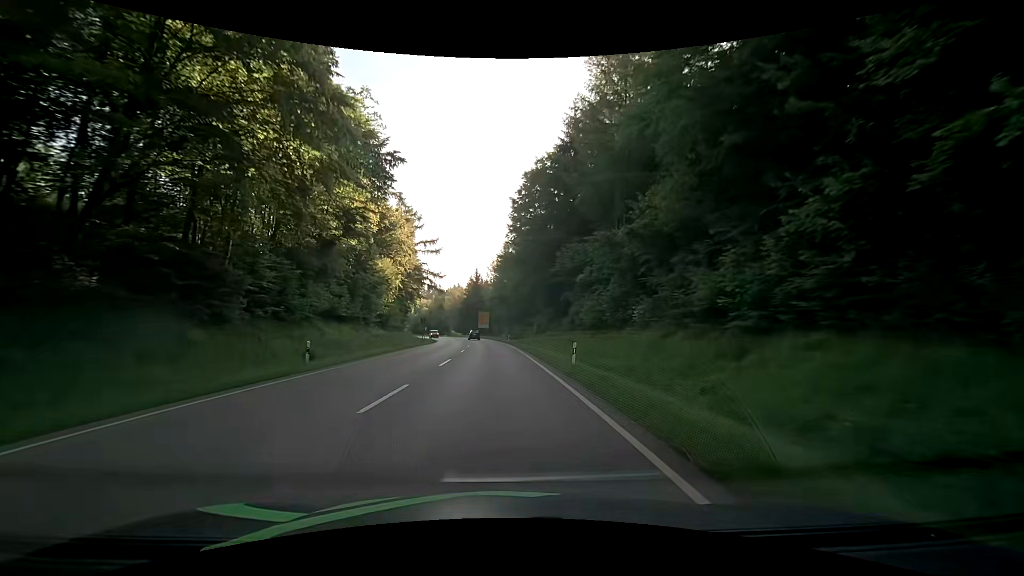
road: secondary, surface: asphalt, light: Day
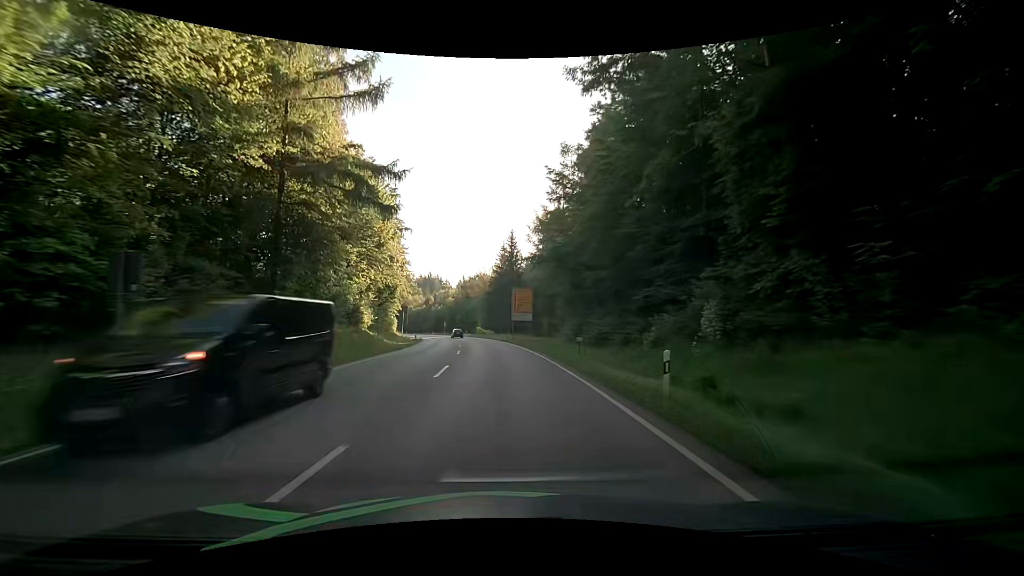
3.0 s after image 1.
(-2.7, +54.0) m; -5°
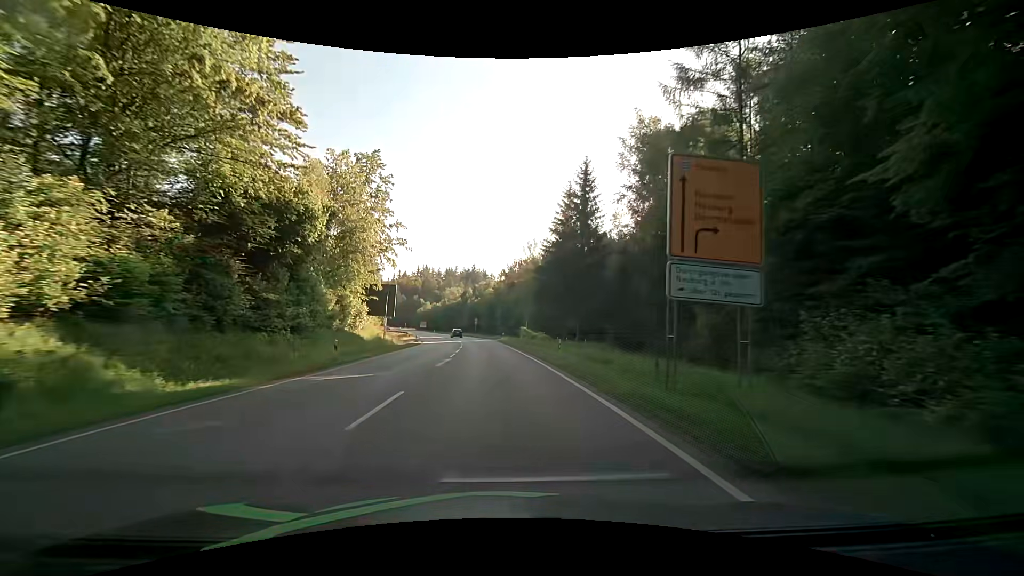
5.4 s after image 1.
(-2.1, +43.2) m; -6°
(0, +10) (0, +20) (-1, +30) (-1, +40) (-2, +50) (-3, +60) (-5, +70) (-6, +80) (-8, +90) (-10, +99) m
